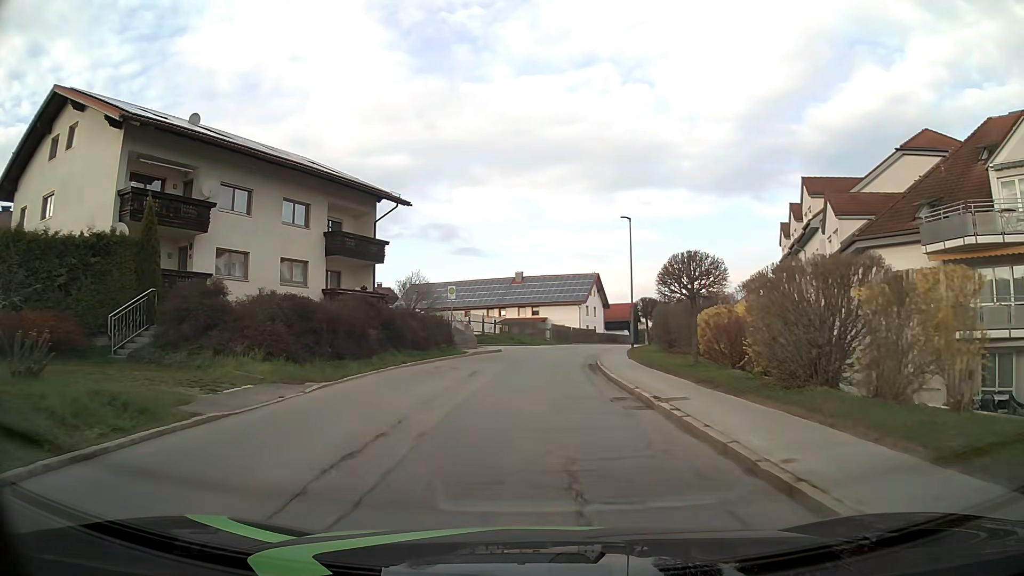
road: tertiary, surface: asphalt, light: Day
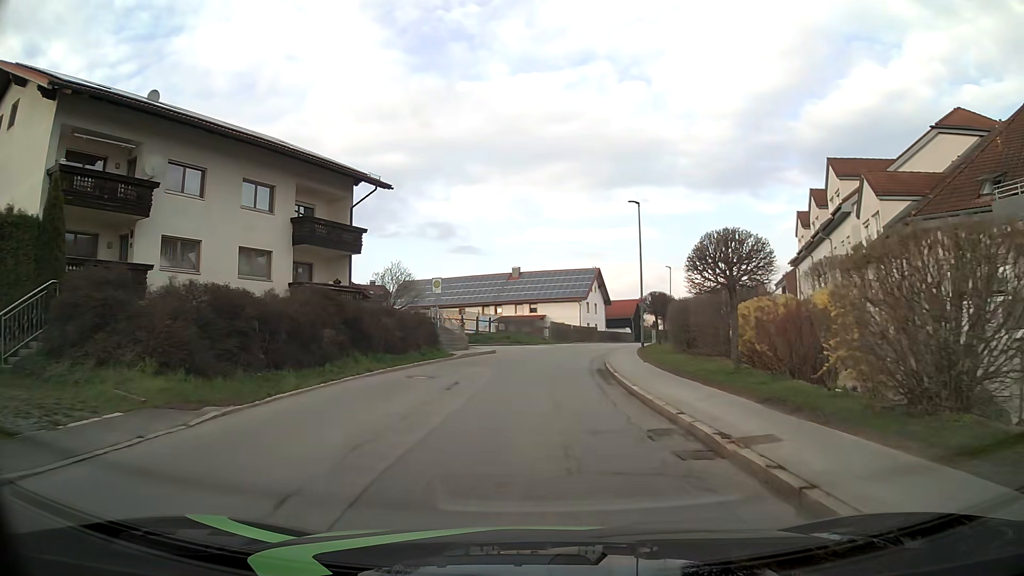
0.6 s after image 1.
(0.0, +4.5) m; 0°
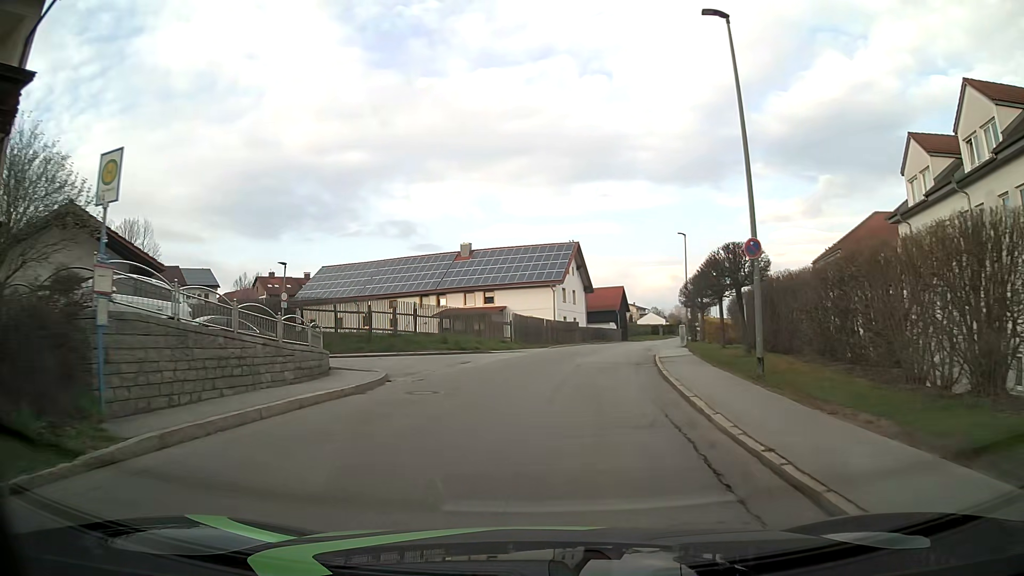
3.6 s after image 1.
(+0.6, +22.7) m; +3°
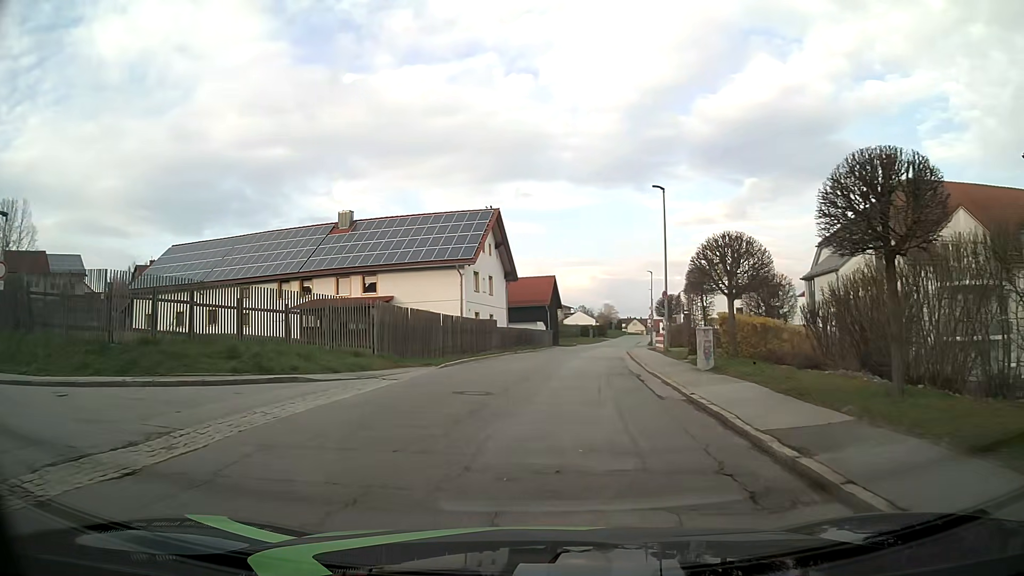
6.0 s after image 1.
(+1.1, +18.1) m; +8°
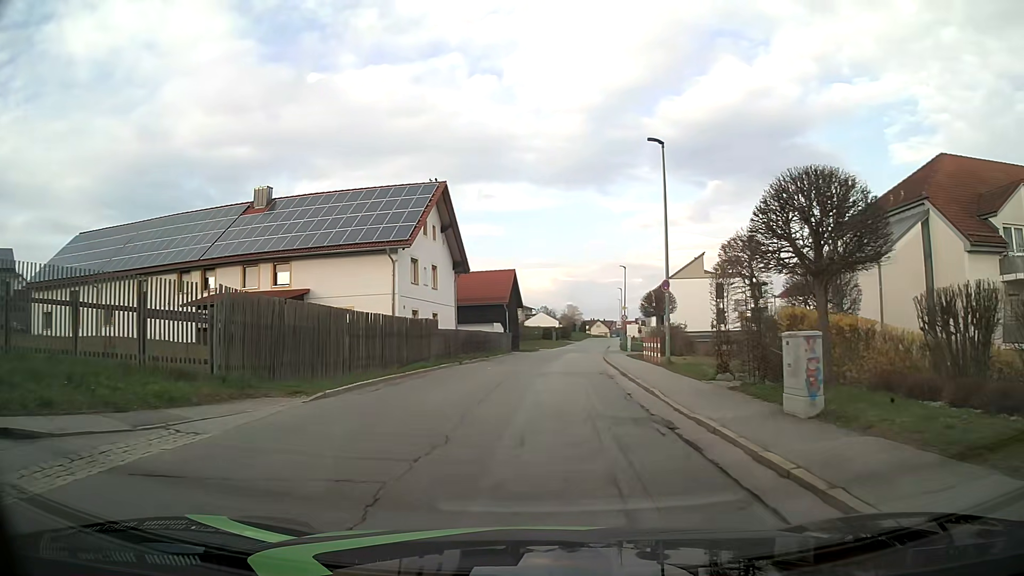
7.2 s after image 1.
(+0.2, +9.1) m; +3°
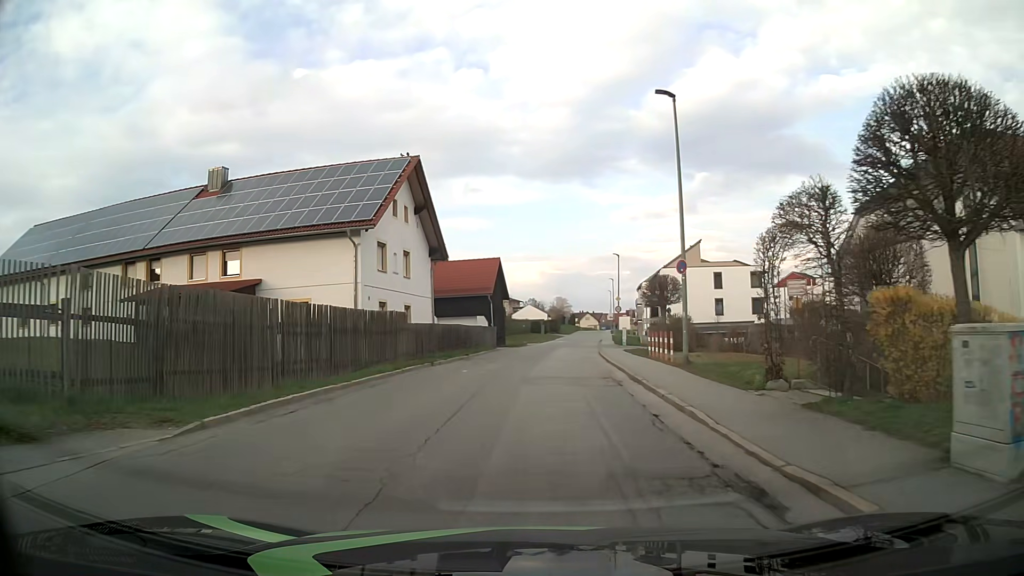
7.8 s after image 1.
(+0.1, +4.5) m; +1°
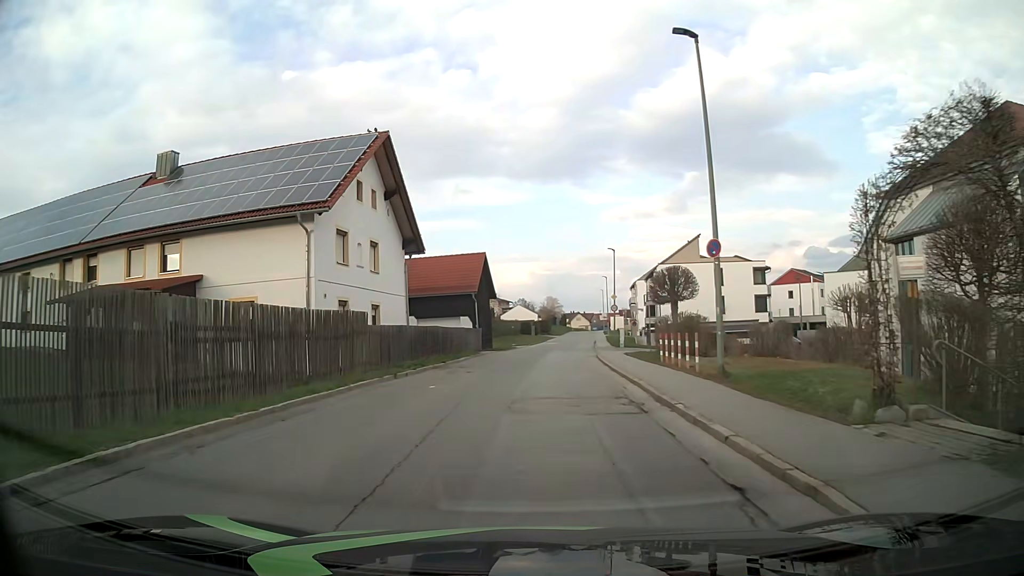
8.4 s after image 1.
(0.0, +4.6) m; +1°
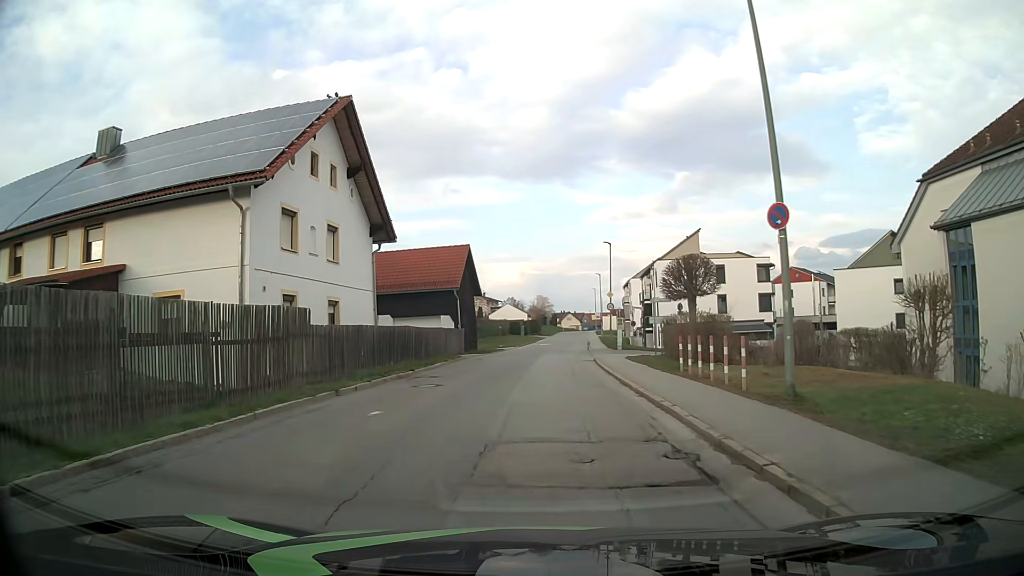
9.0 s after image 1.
(0.0, +4.6) m; 0°
(0, +10) (+1, +20) (+1, +30) (+2, +40) (+2, +50) (+3, +60) (+4, +70) (+5, +80) (+6, +90) (+7, +100) m
